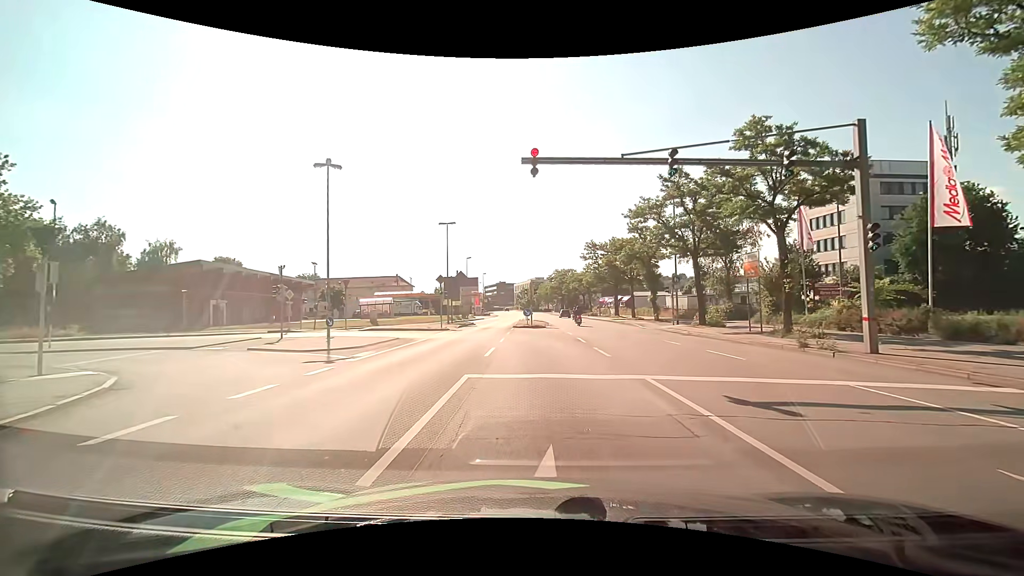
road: primary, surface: asphalt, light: Day
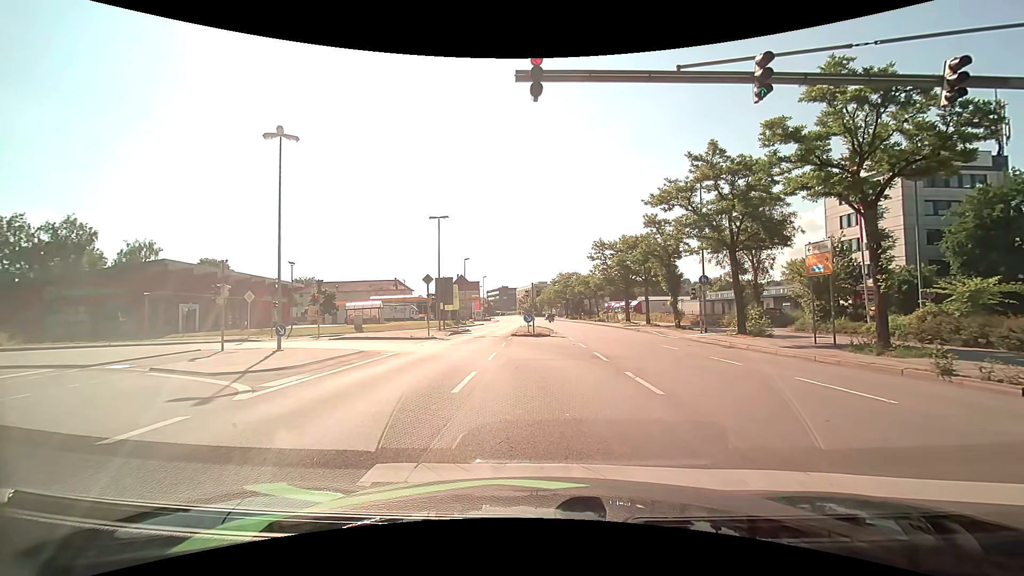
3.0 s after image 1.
(0.0, +5.2) m; 0°
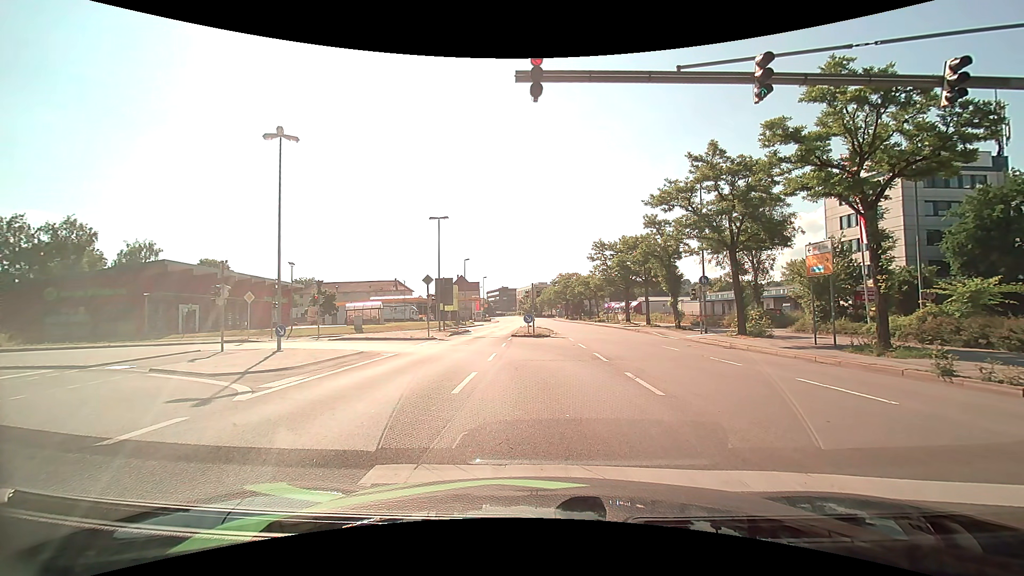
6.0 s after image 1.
(0.0, +0.1) m; 0°
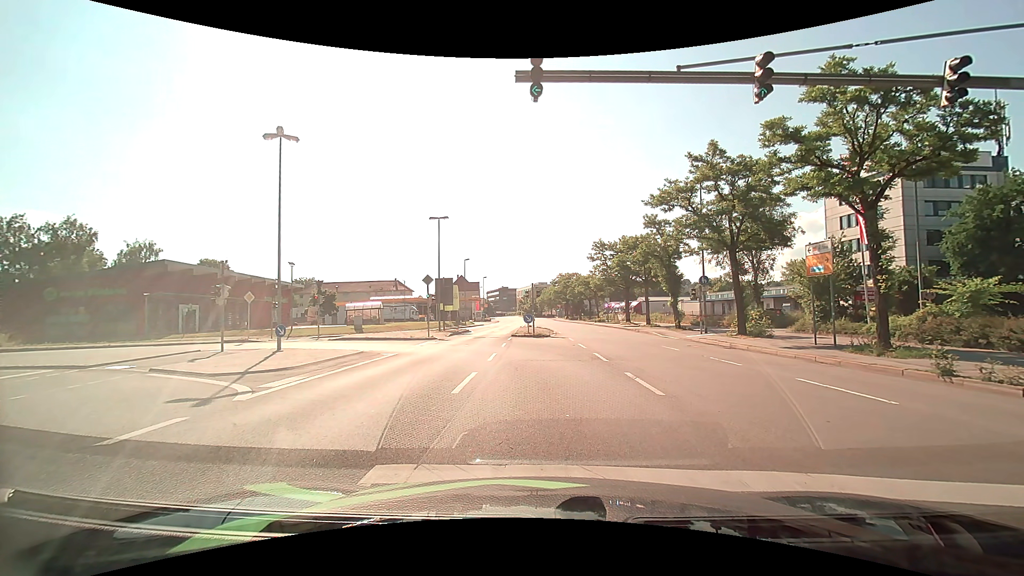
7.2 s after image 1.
(0.0, 0.0) m; 0°
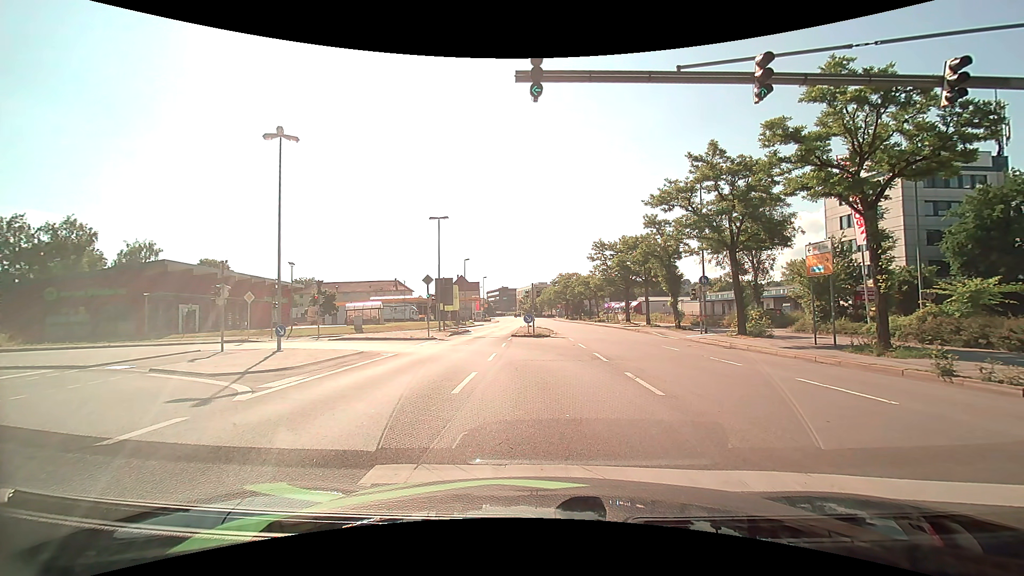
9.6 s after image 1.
(0.0, 0.0) m; 0°
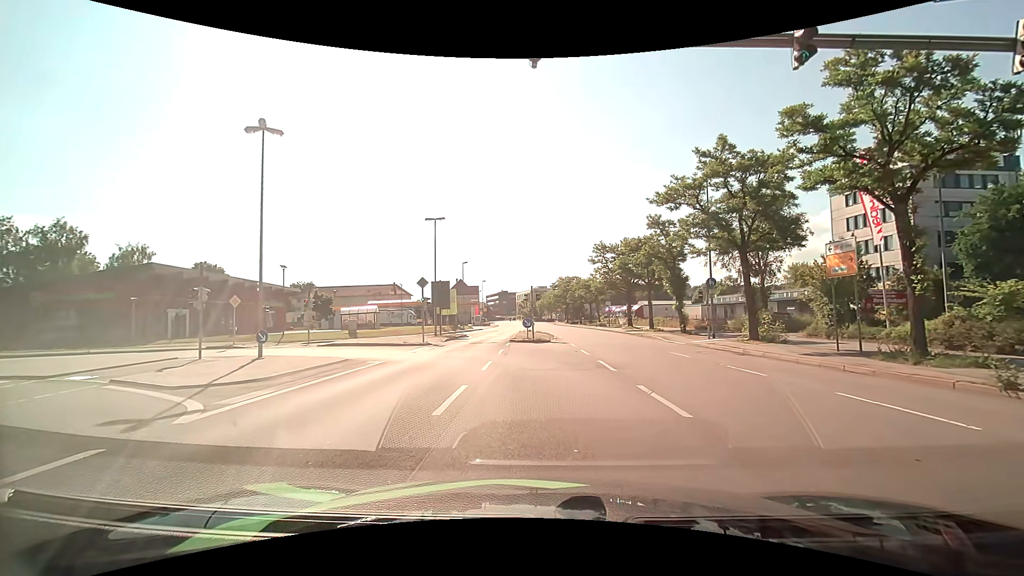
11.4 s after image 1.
(0.0, +1.7) m; -1°
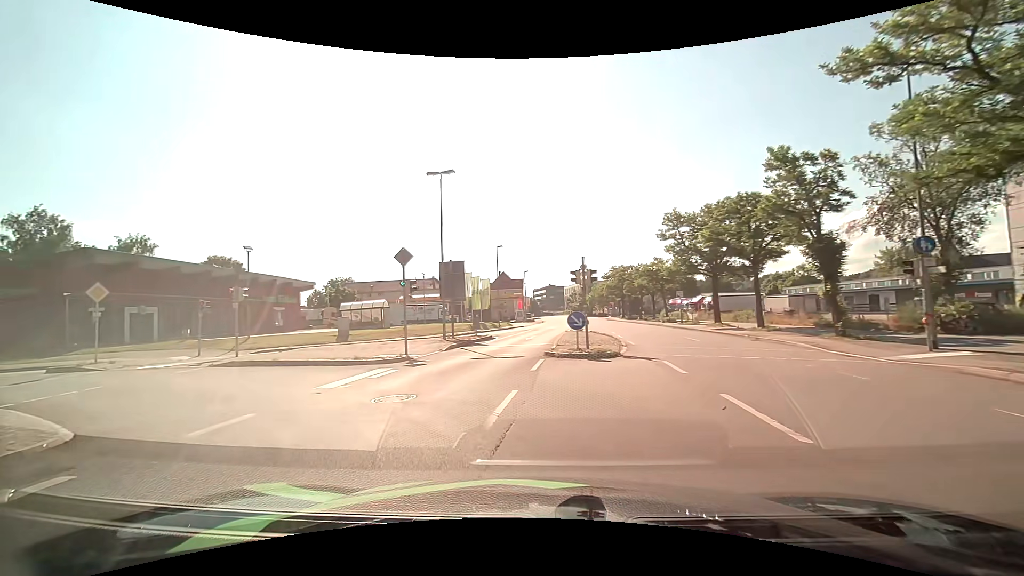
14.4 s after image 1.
(+0.3, +14.0) m; -4°
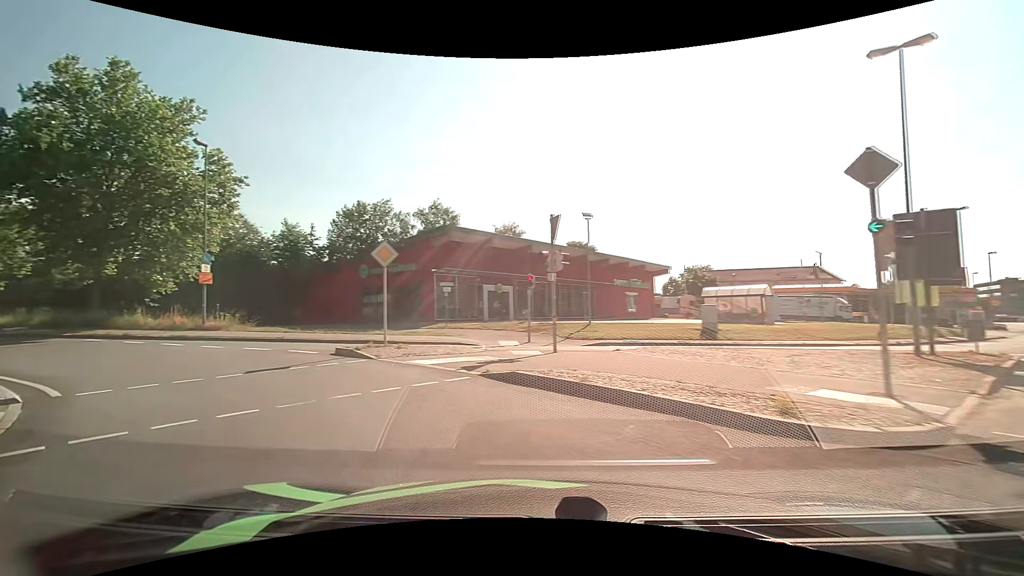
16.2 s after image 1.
(-3.3, +10.2) m; -37°
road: primary_link
